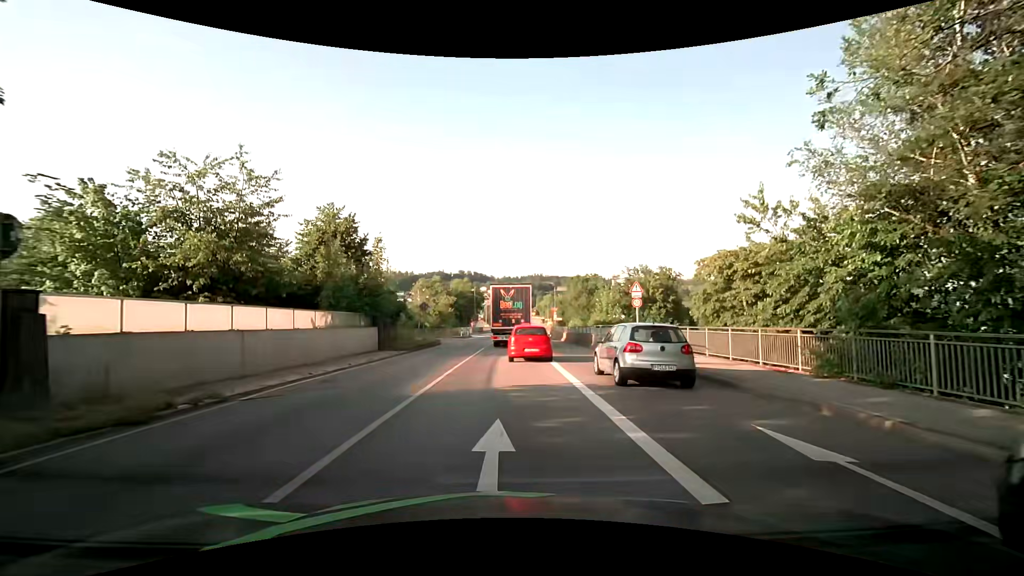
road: primary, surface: asphalt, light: Day
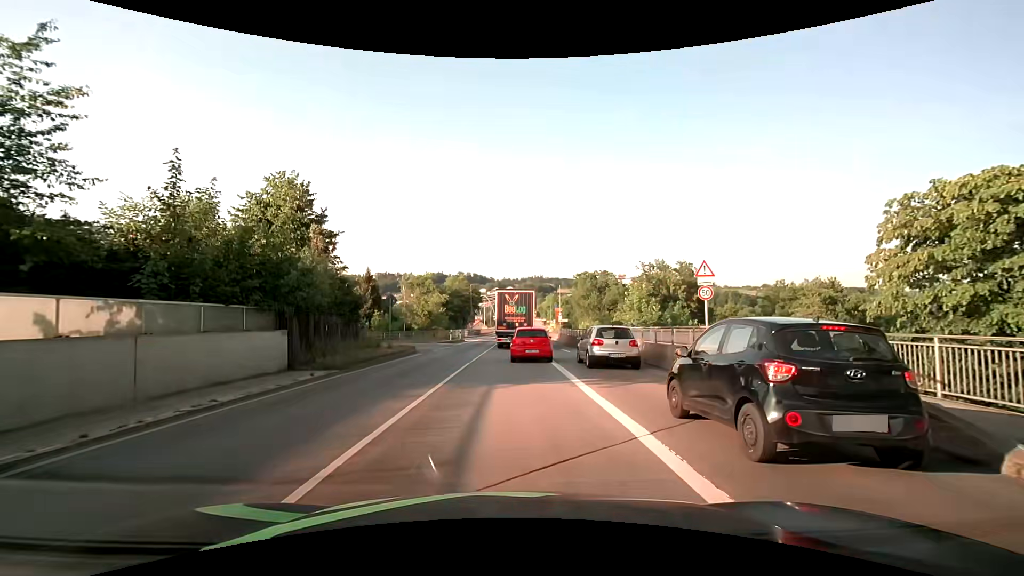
(+0.1, +11.1) m; 0°
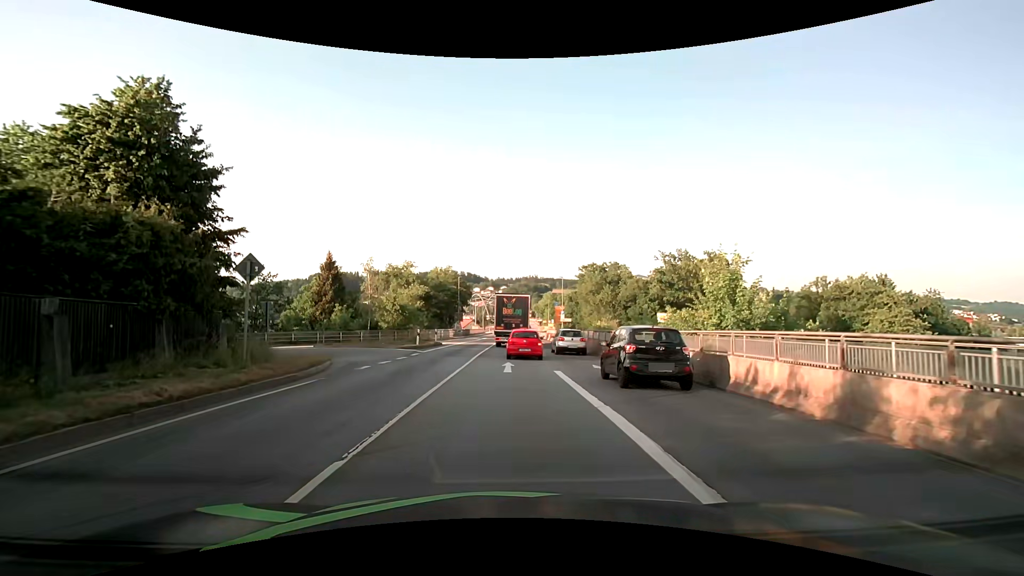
(+0.1, +15.0) m; +1°
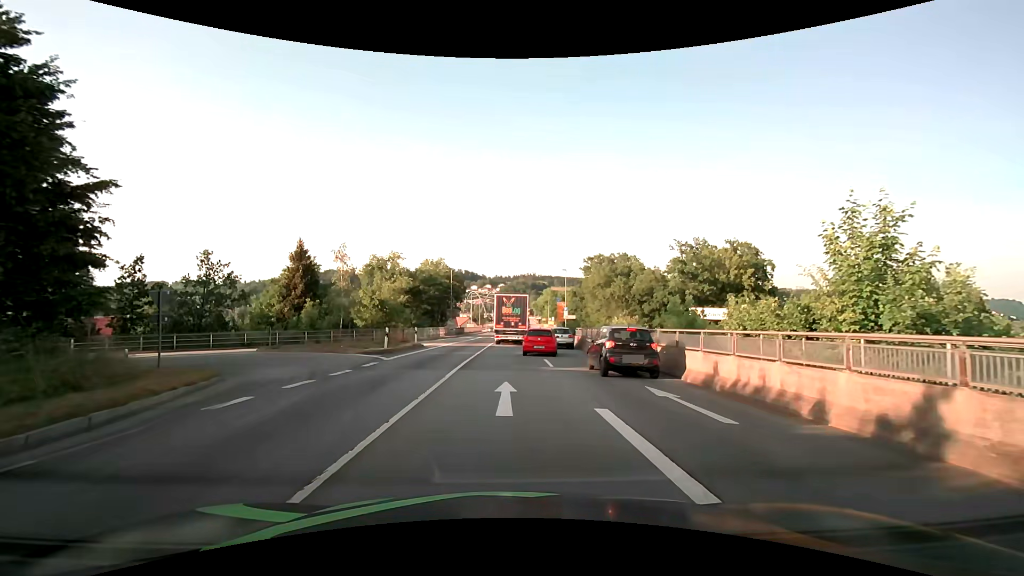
(0.0, +8.3) m; 0°
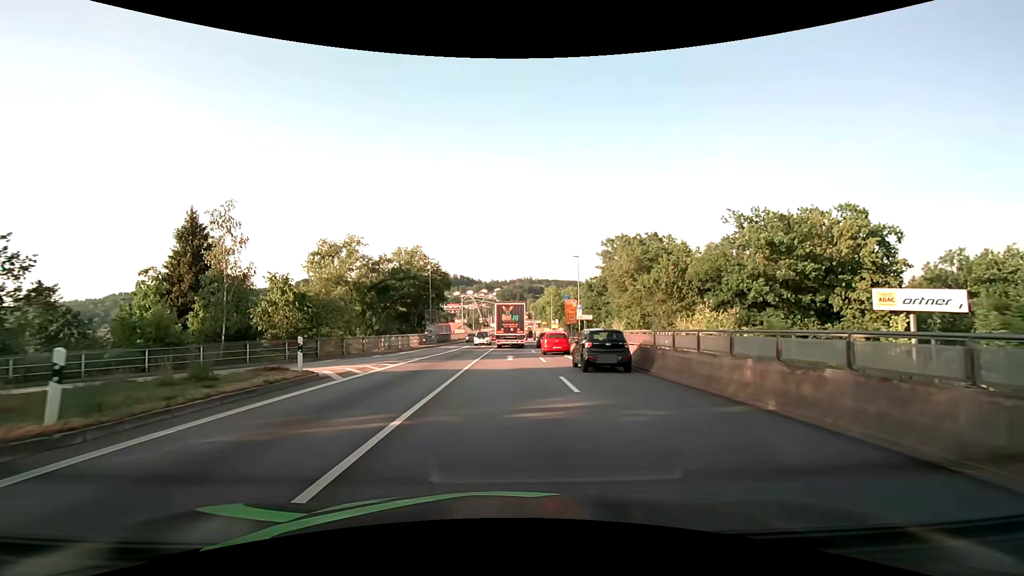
(+0.2, +18.6) m; +1°
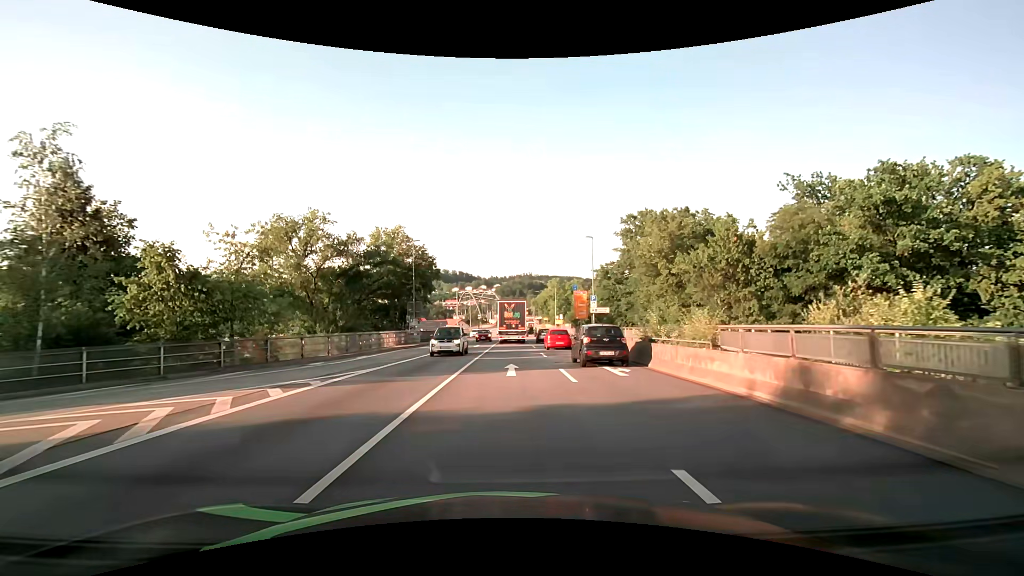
(0.0, +10.8) m; 0°
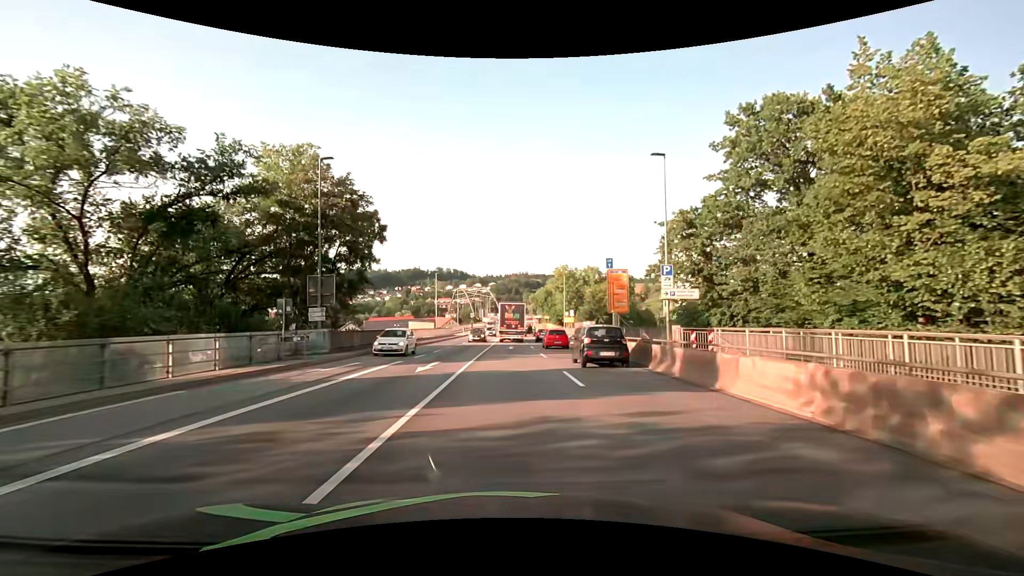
(+0.2, +25.0) m; 0°
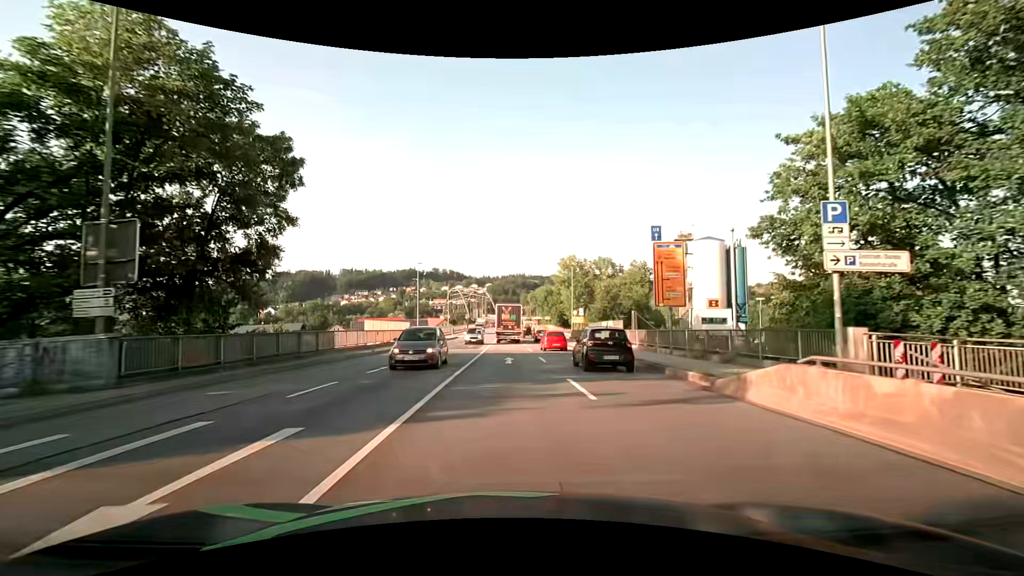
(+0.1, +14.0) m; +1°
(0, +10) (0, +20) (0, +30) (0, +40) (0, +50) (0, +60) (0, +70) (0, +80) (0, +90) (0, +100) m
